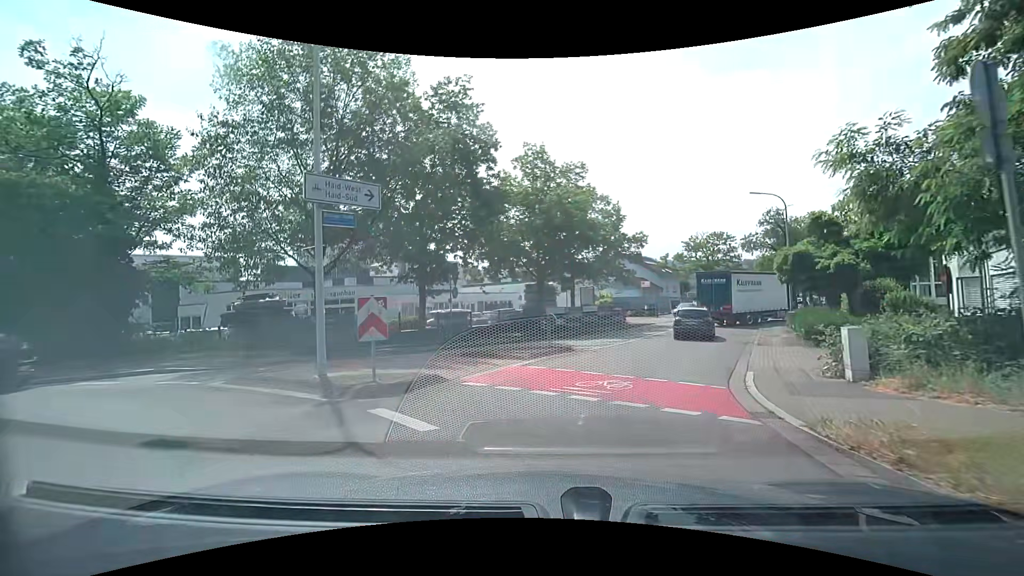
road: secondary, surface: asphalt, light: Day
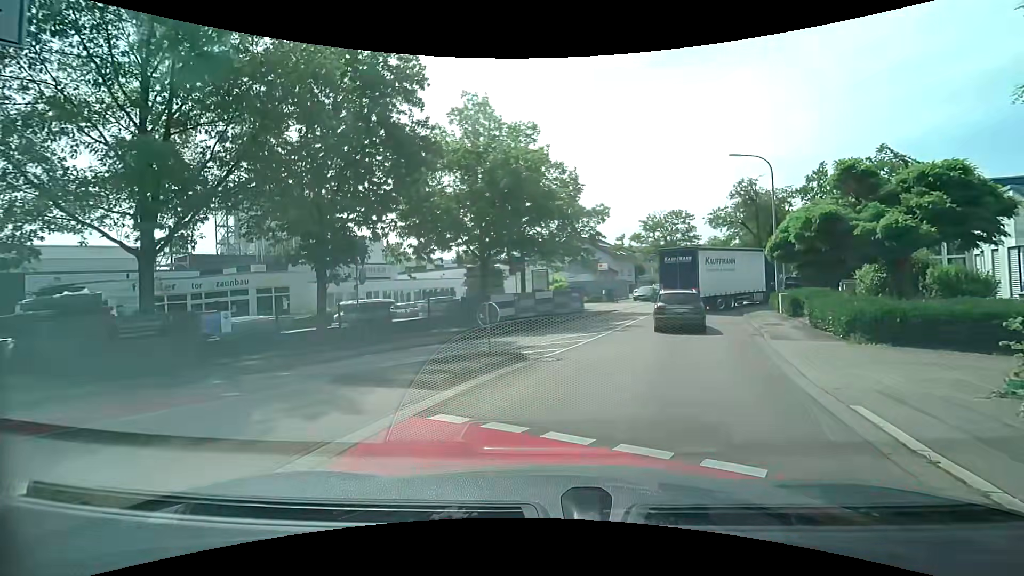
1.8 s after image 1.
(0.0, +6.4) m; +5°
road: unclassified
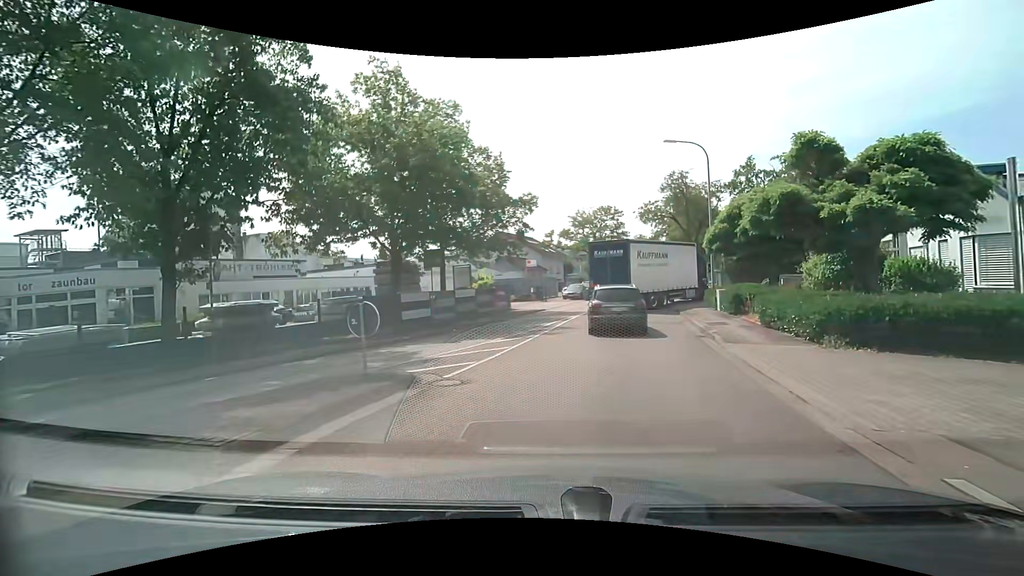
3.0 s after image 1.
(+0.2, +3.5) m; +6°
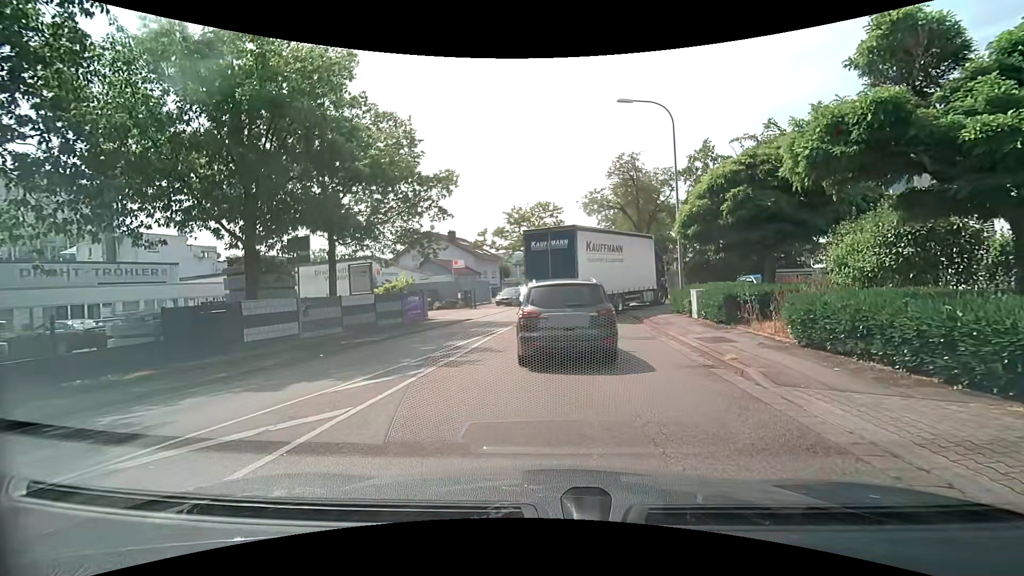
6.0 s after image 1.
(+0.7, +6.9) m; +9°
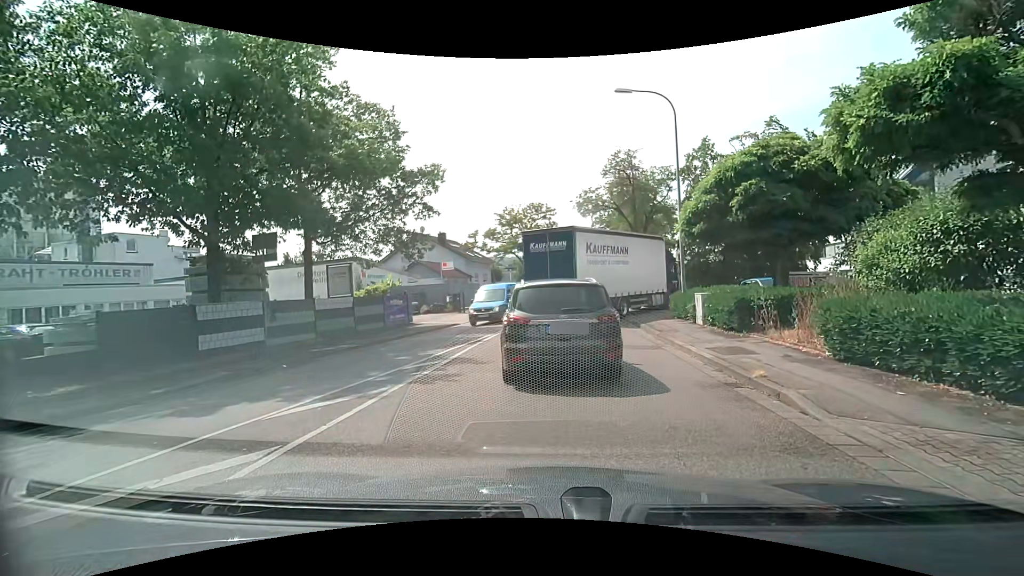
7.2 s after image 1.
(0.0, +1.5) m; +2°
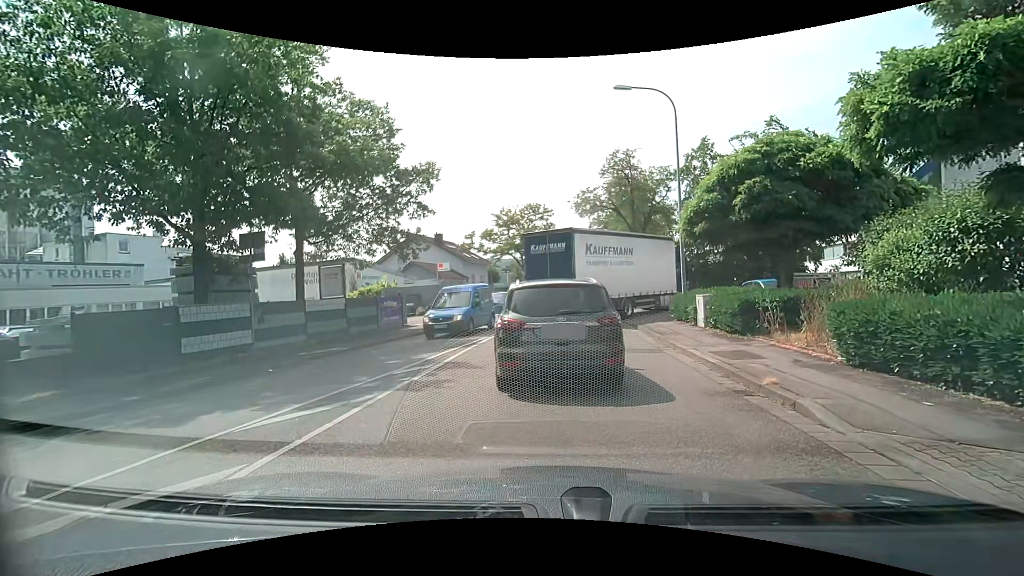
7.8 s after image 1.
(0.0, +0.5) m; 0°
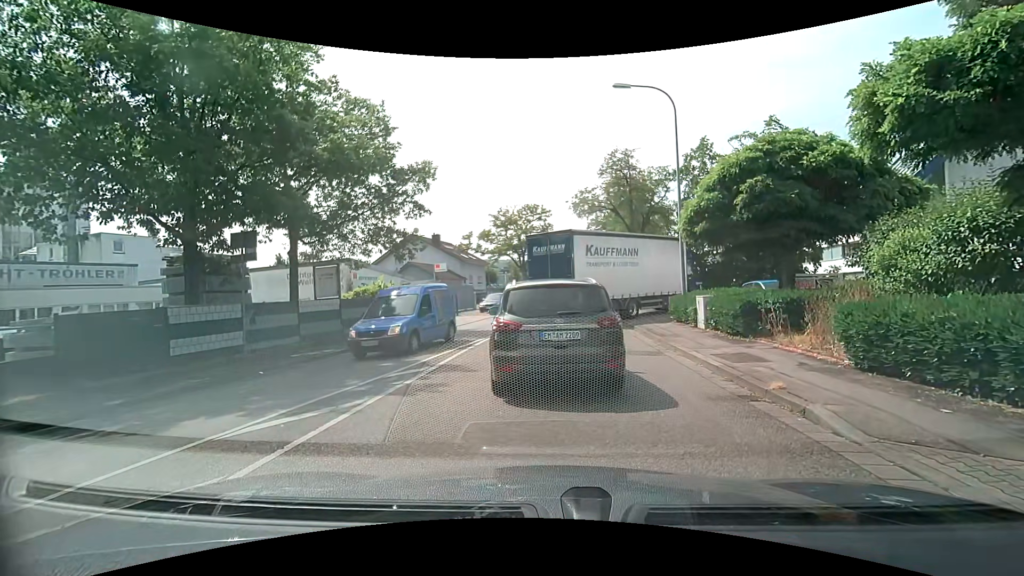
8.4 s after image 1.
(0.0, +0.3) m; 0°
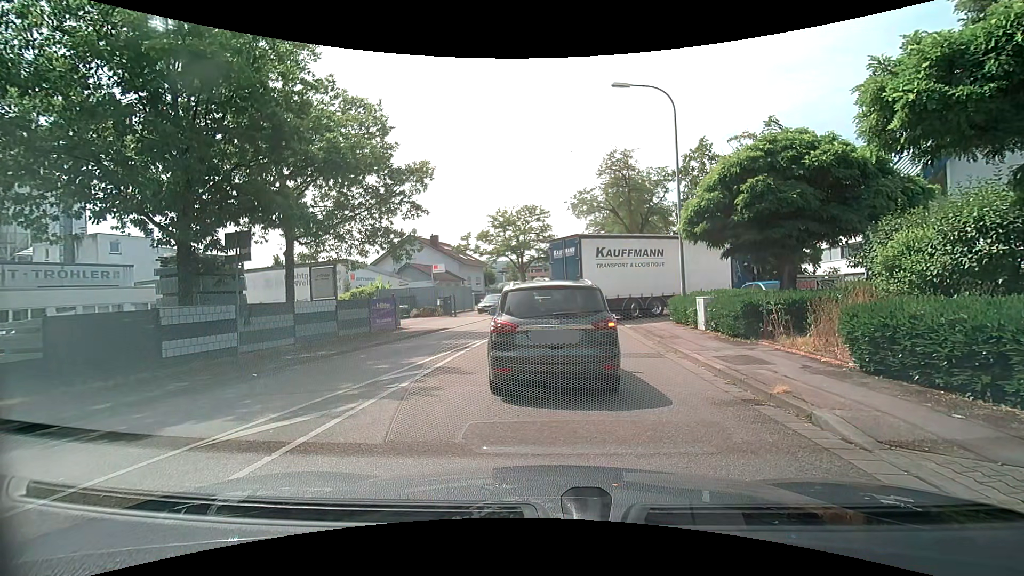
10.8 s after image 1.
(0.0, +0.3) m; 0°
(0, +10) (+1, +20) (+2, +30) (+3, +40) (+4, +50) (+6, +60) (+7, +70) (+9, +79) (+10, +89) (+12, +99) m
